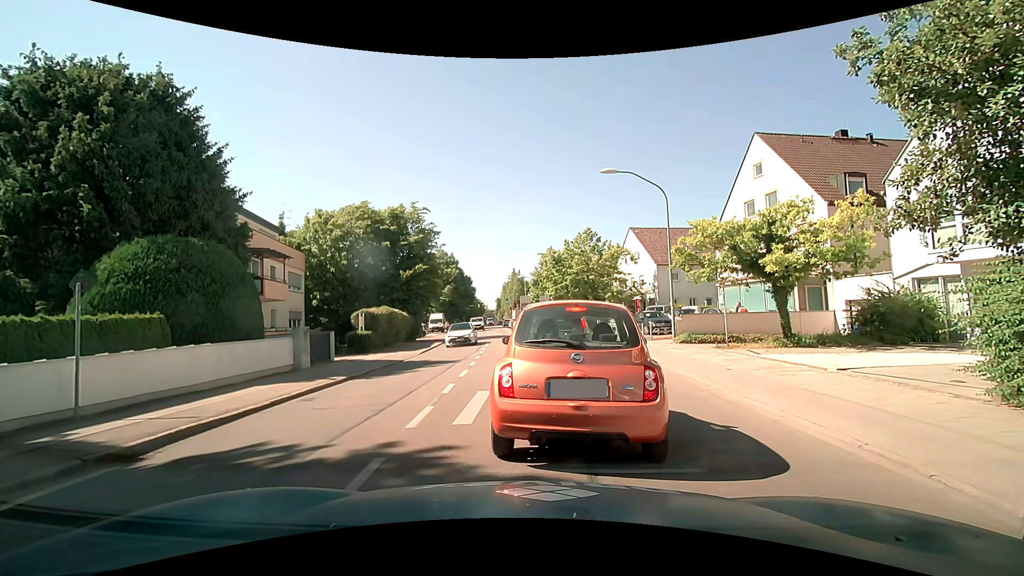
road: secondary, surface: asphalt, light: Day
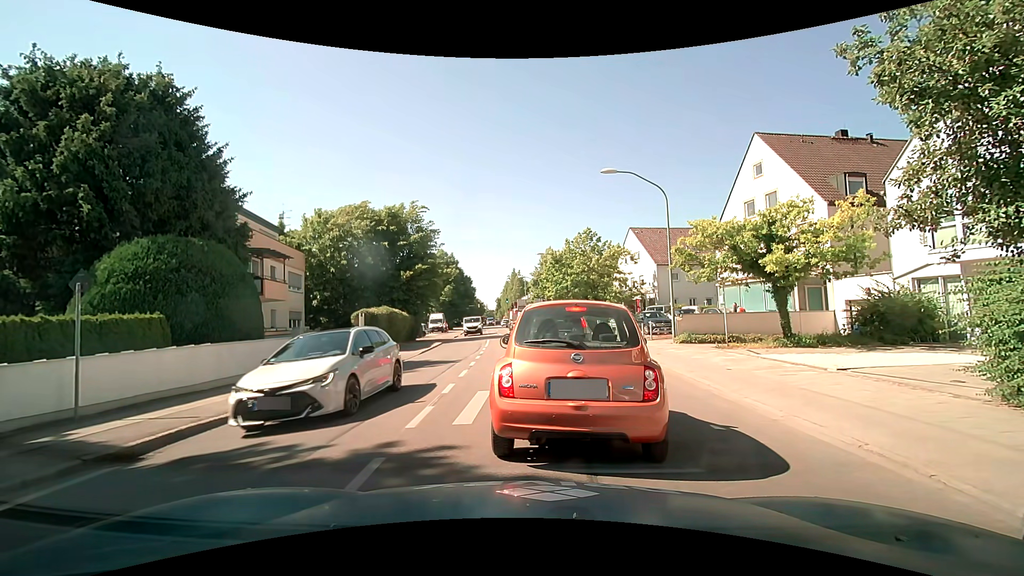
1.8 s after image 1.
(0.0, 0.0) m; 0°
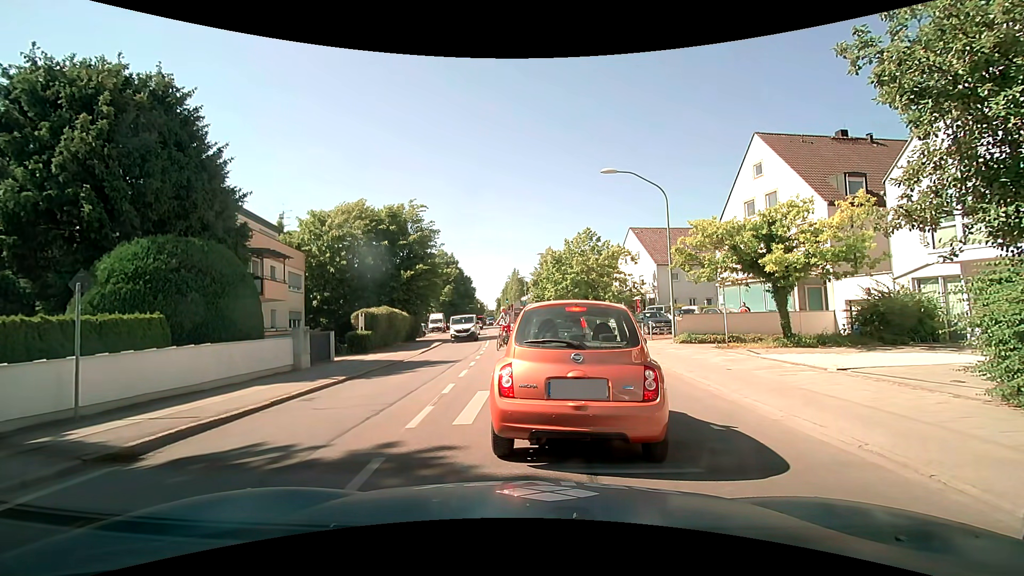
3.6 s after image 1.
(0.0, 0.0) m; 0°
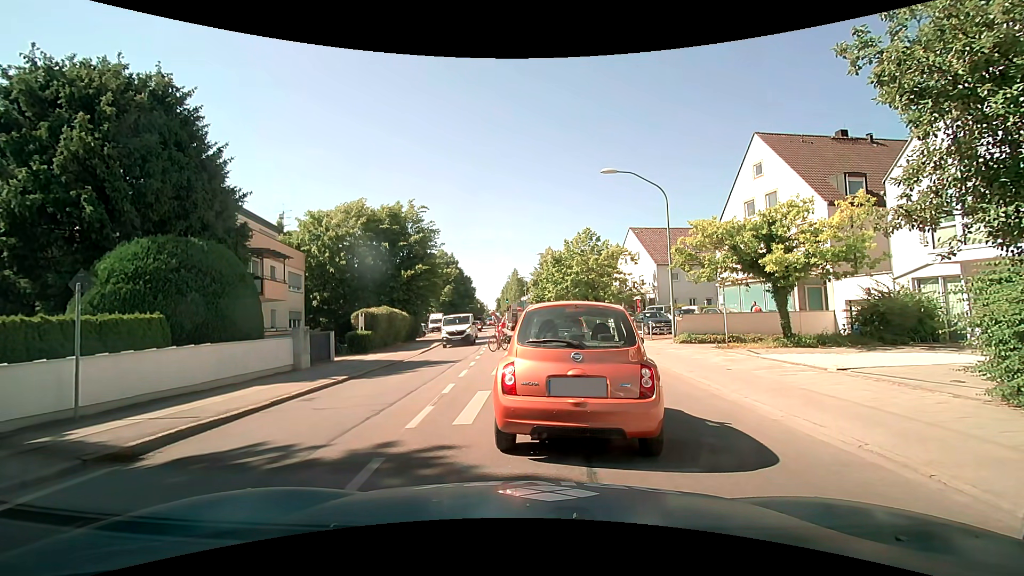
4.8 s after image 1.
(0.0, 0.0) m; 0°
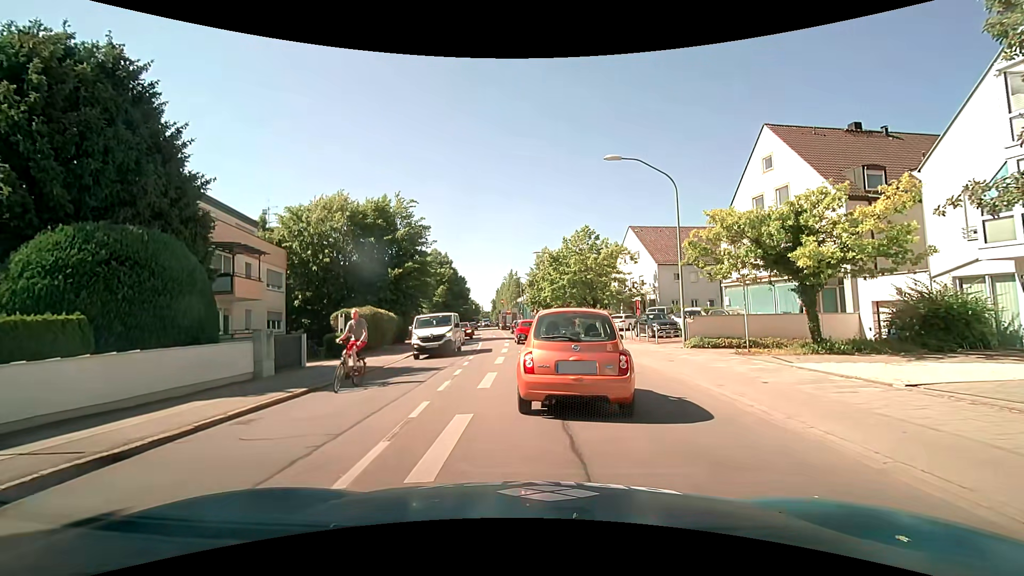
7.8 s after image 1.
(0.0, +2.3) m; +1°
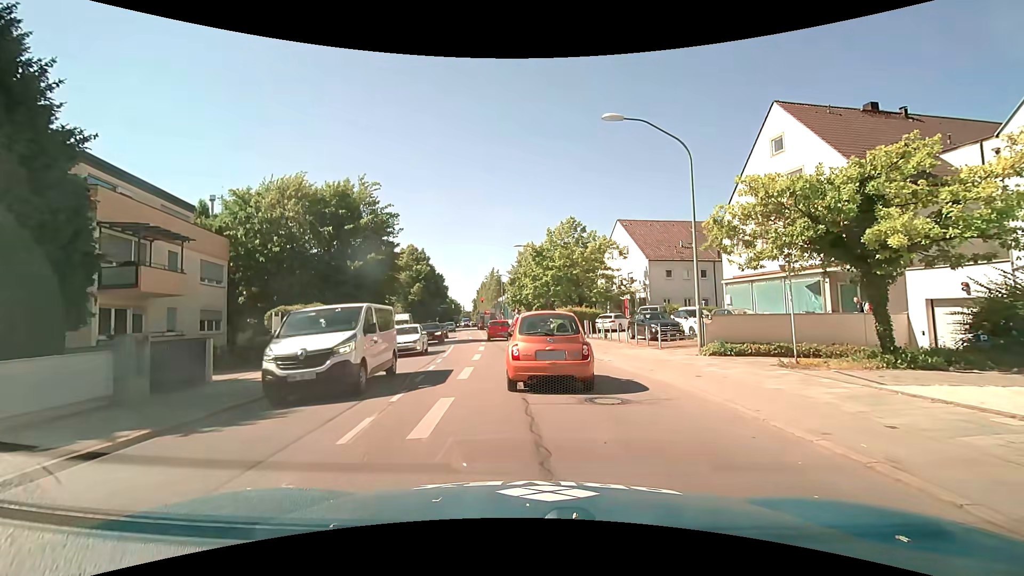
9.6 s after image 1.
(+0.1, +4.5) m; +1°
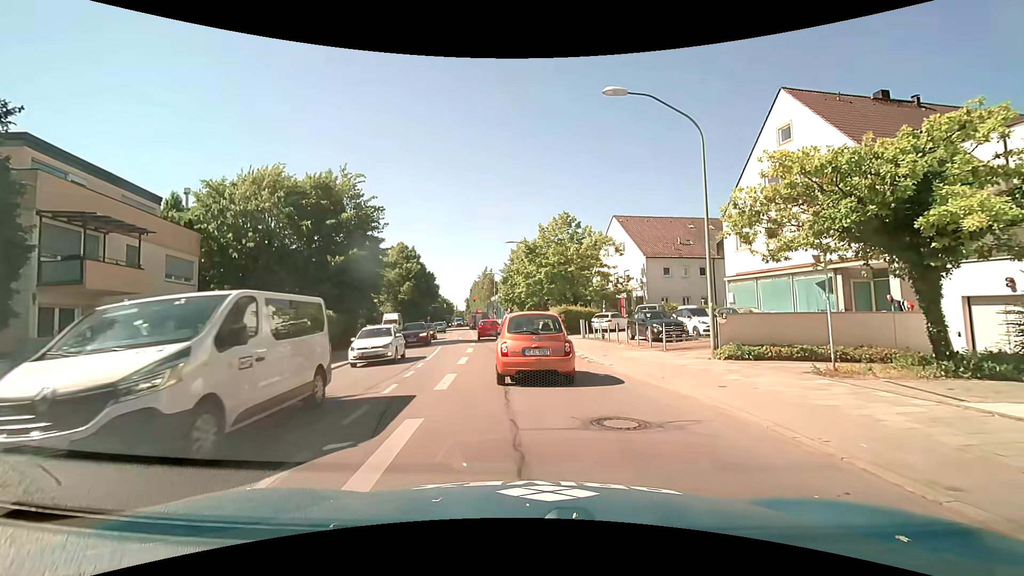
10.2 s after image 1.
(+0.1, +2.0) m; +2°
